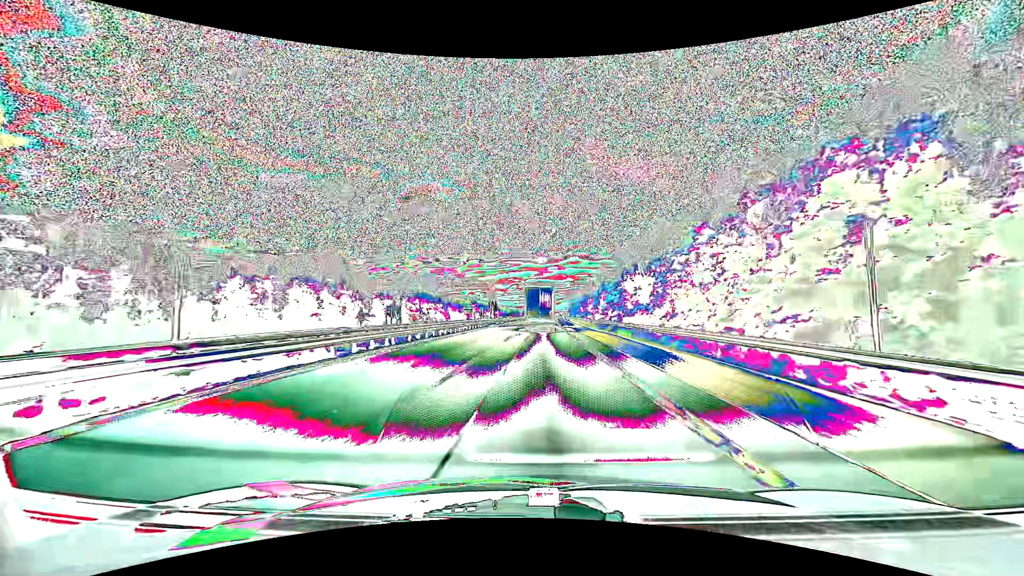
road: motorway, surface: asphalt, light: Day
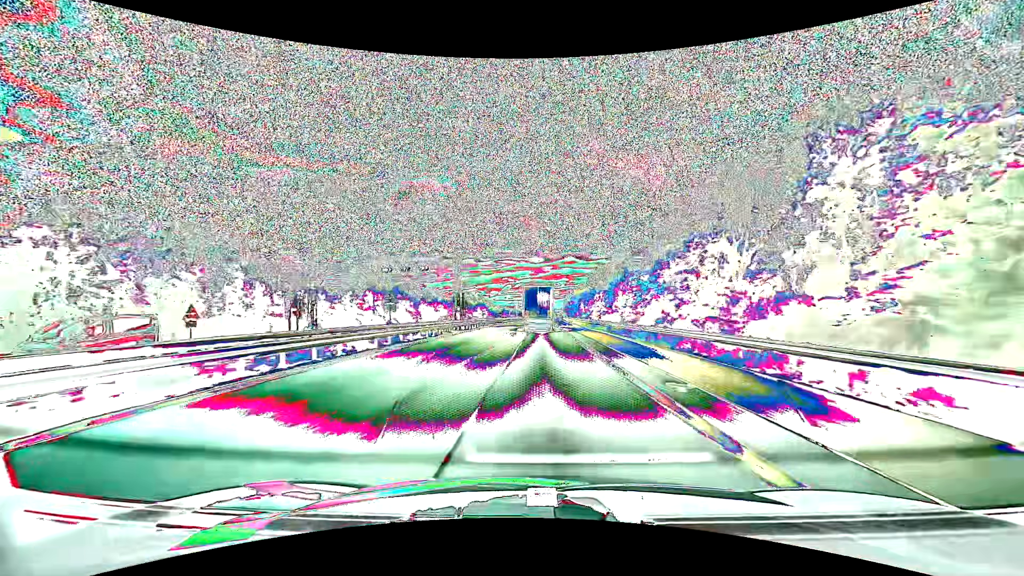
(+0.2, +29.4) m; +1°
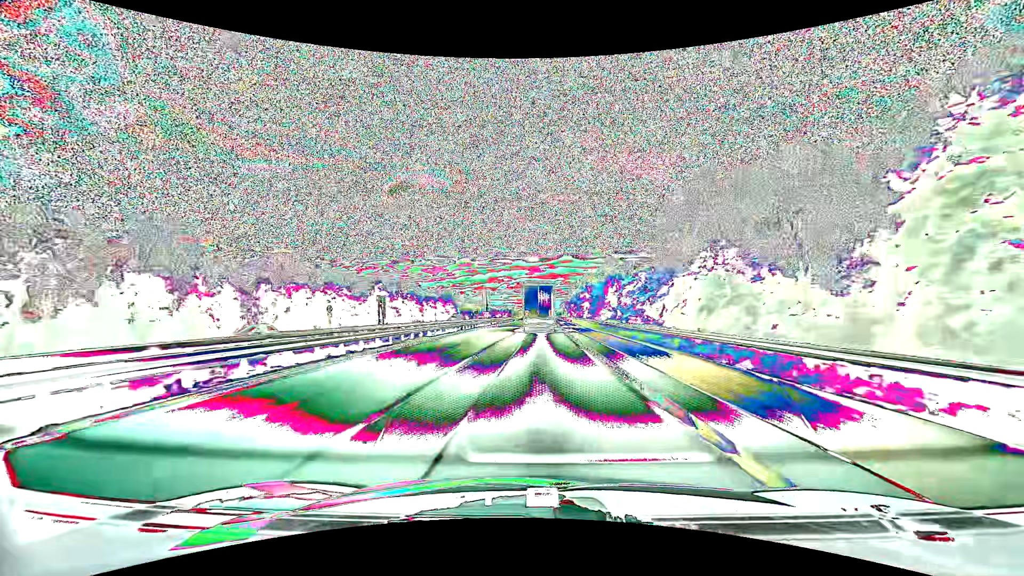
(+0.4, +75.3) m; +1°
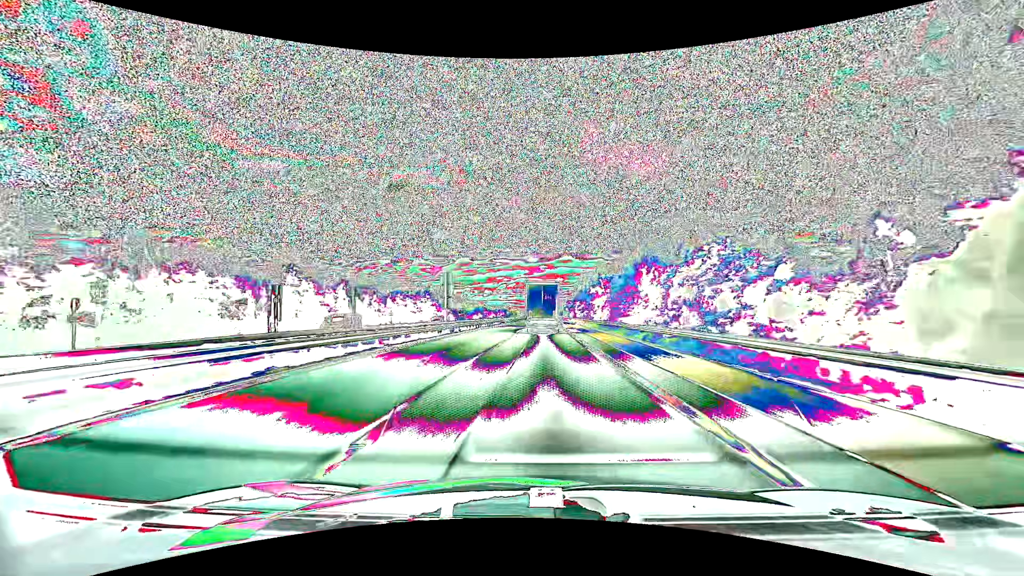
(0.0, +30.8) m; 0°
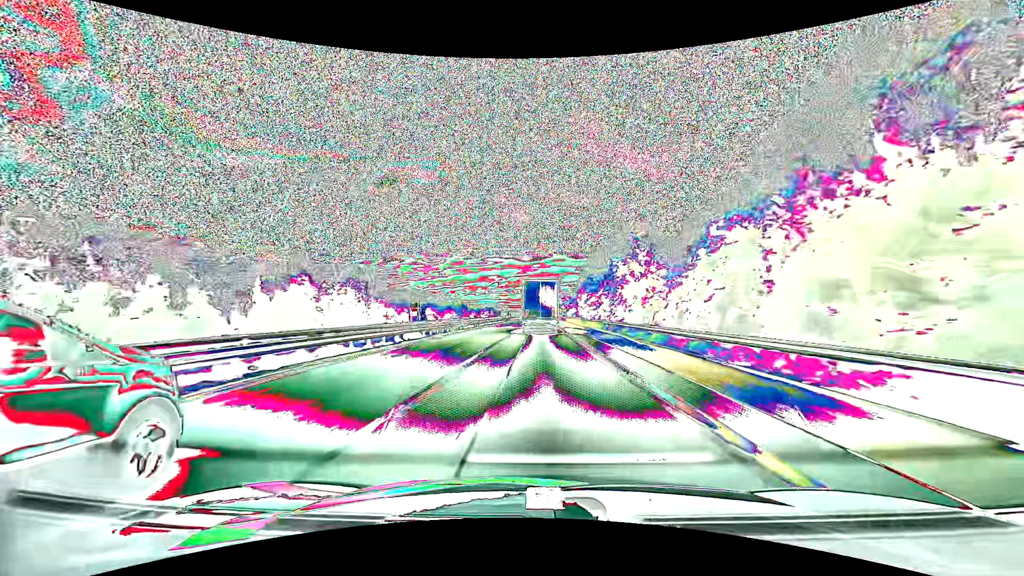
(+0.5, +46.7) m; +1°
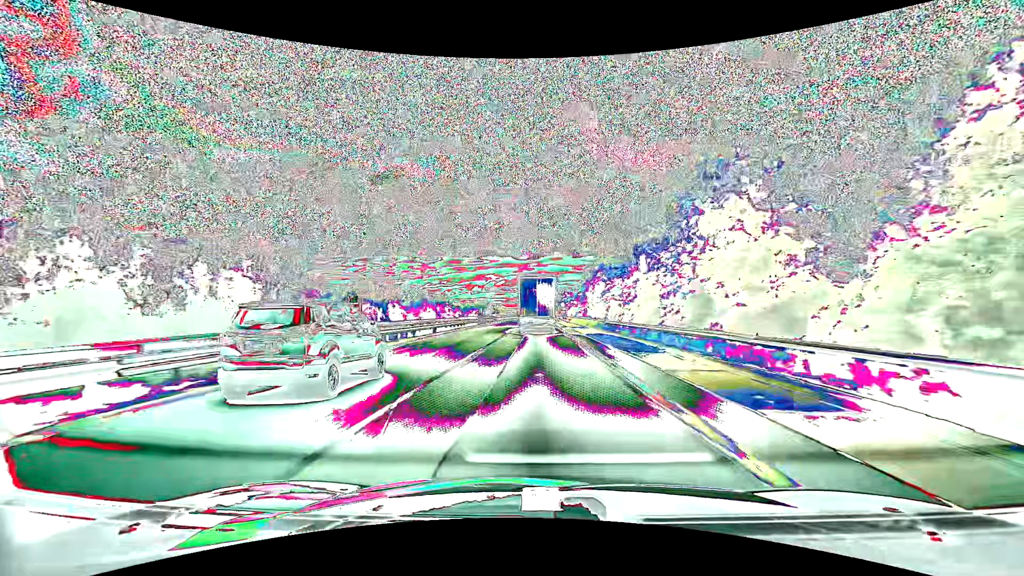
(+0.1, +31.1) m; 0°
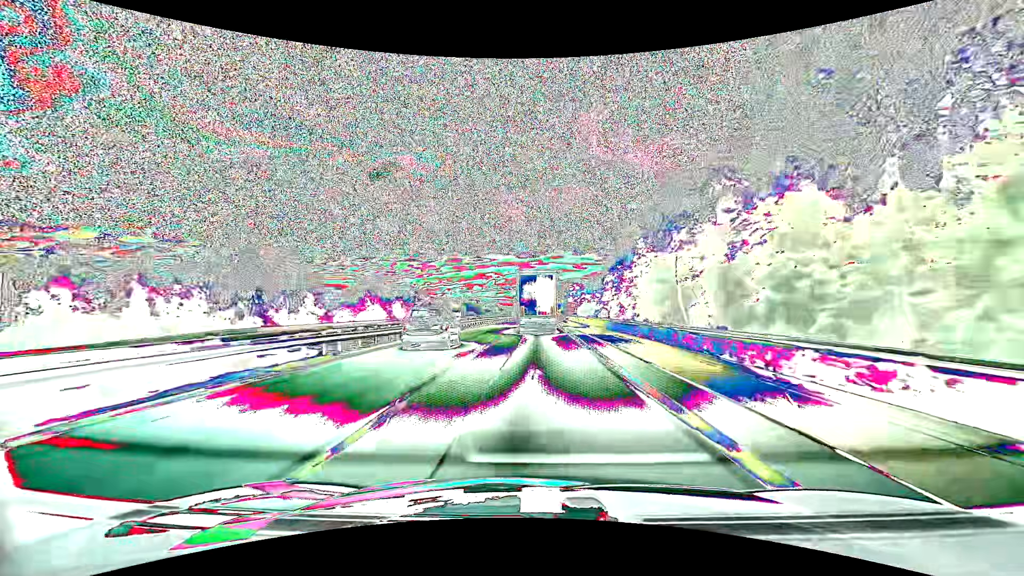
(+0.1, +45.9) m; 0°
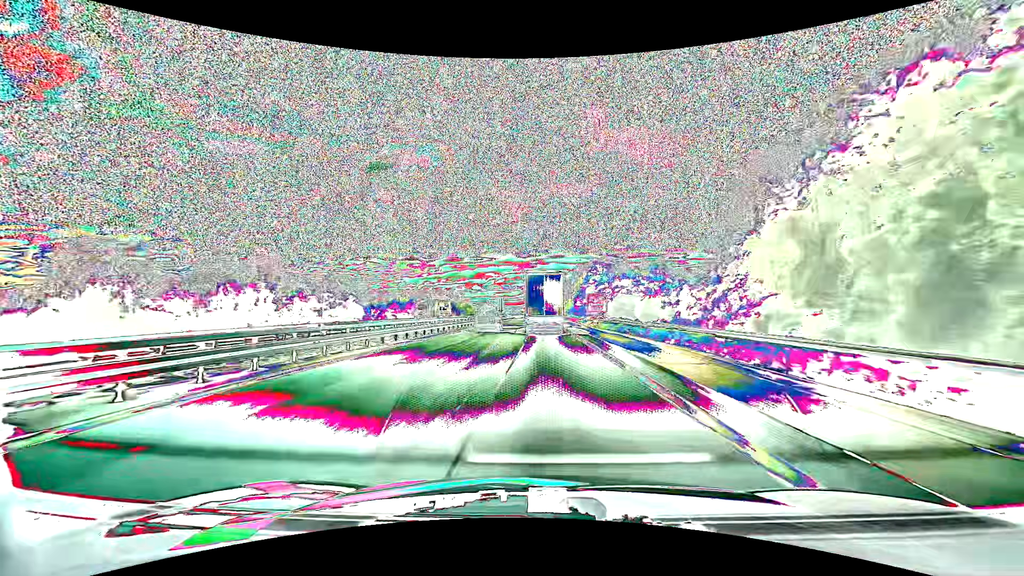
(0.0, +57.8) m; 0°
(0, +10) (0, +20) (0, +30) (0, +40) (0, +50) (0, +60) (0, +70) (+1, +80) (+1, +90) (+1, +100) m
